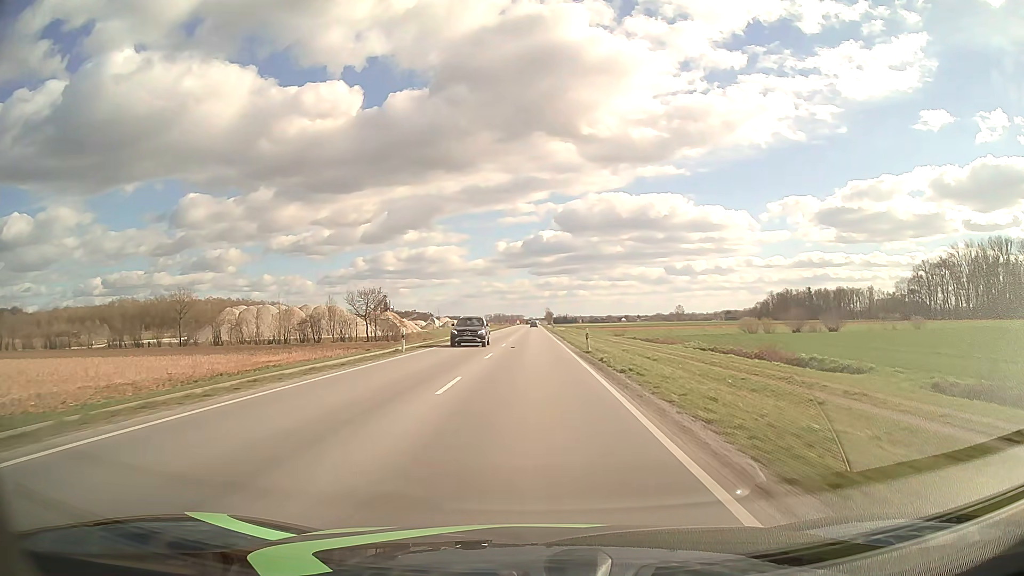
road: primary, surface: asphalt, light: Day
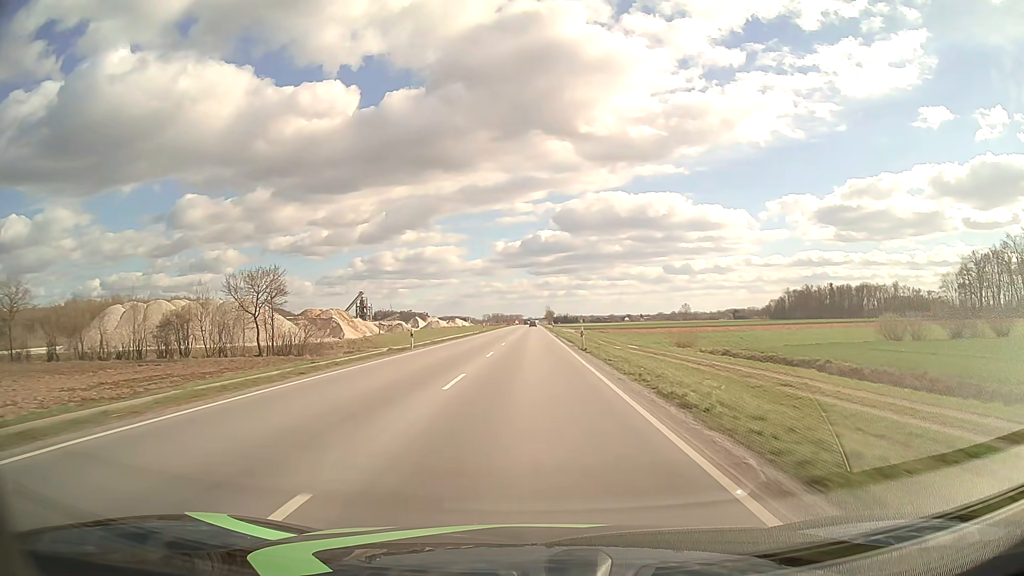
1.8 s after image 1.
(+0.1, +47.6) m; 0°
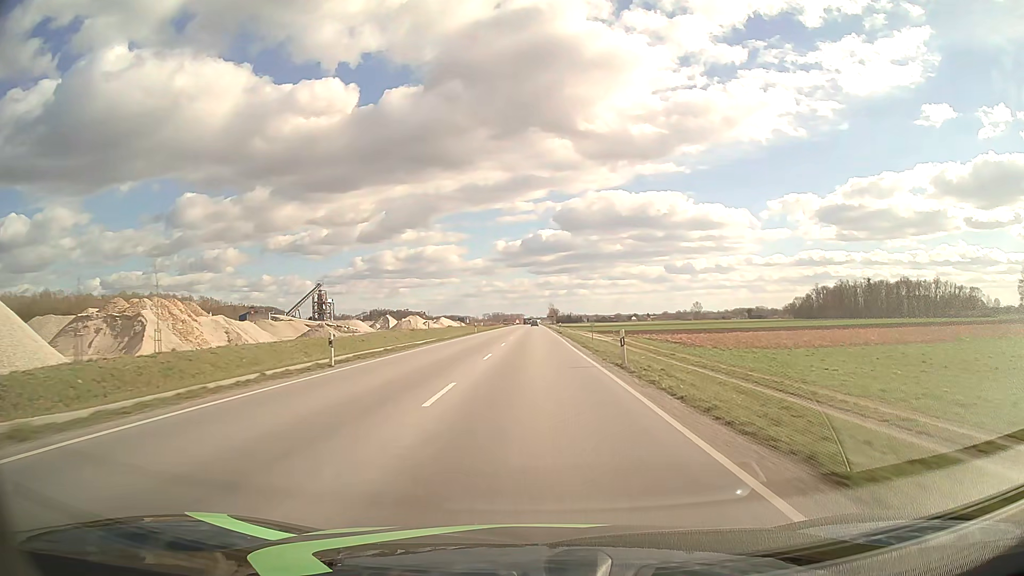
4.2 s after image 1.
(-0.1, +63.4) m; 0°
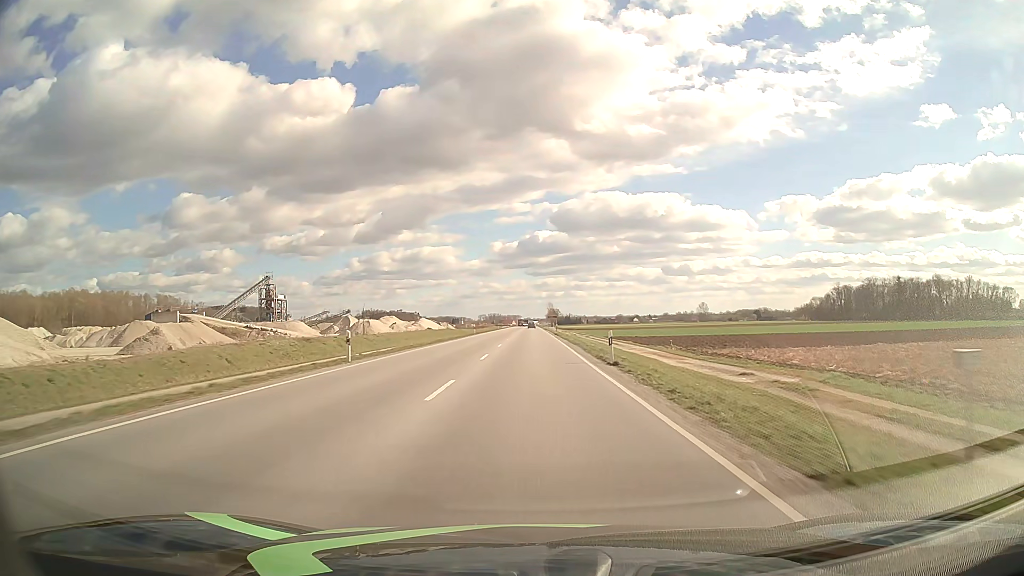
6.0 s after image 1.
(+0.1, +47.4) m; 0°
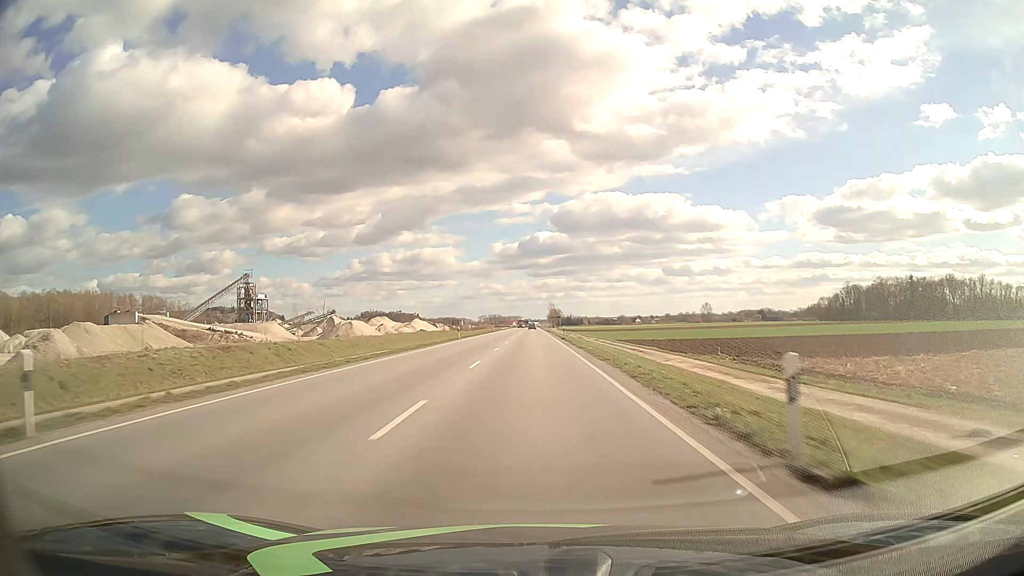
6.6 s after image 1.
(0.0, +15.8) m; 0°
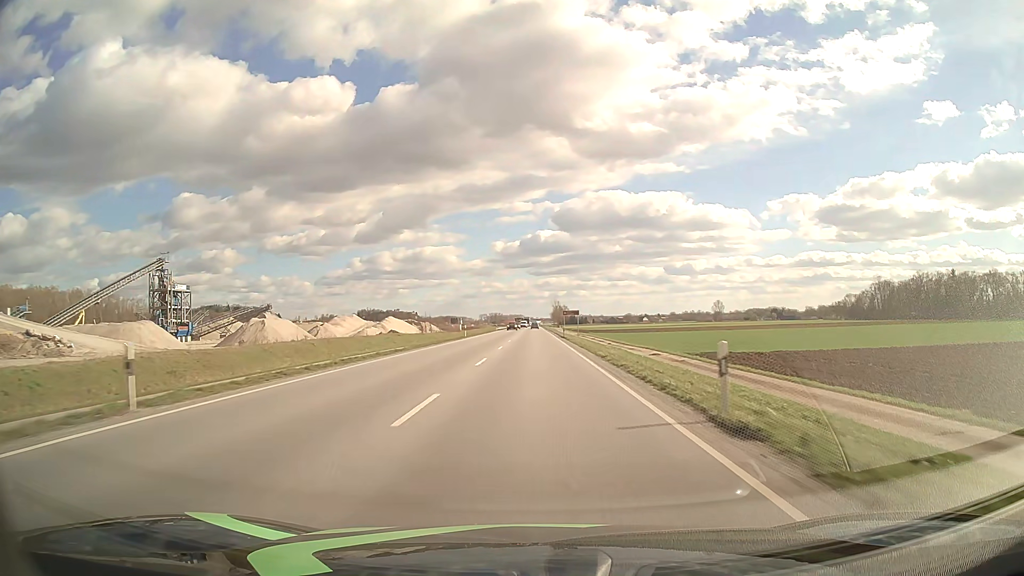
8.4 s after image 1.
(-0.1, +47.4) m; 0°
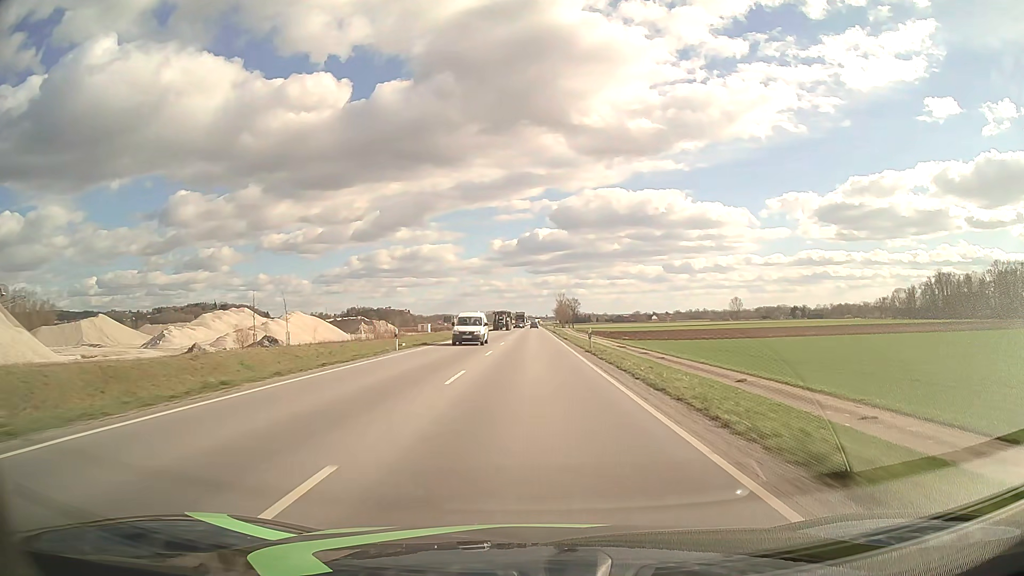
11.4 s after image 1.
(+0.1, +79.1) m; 0°
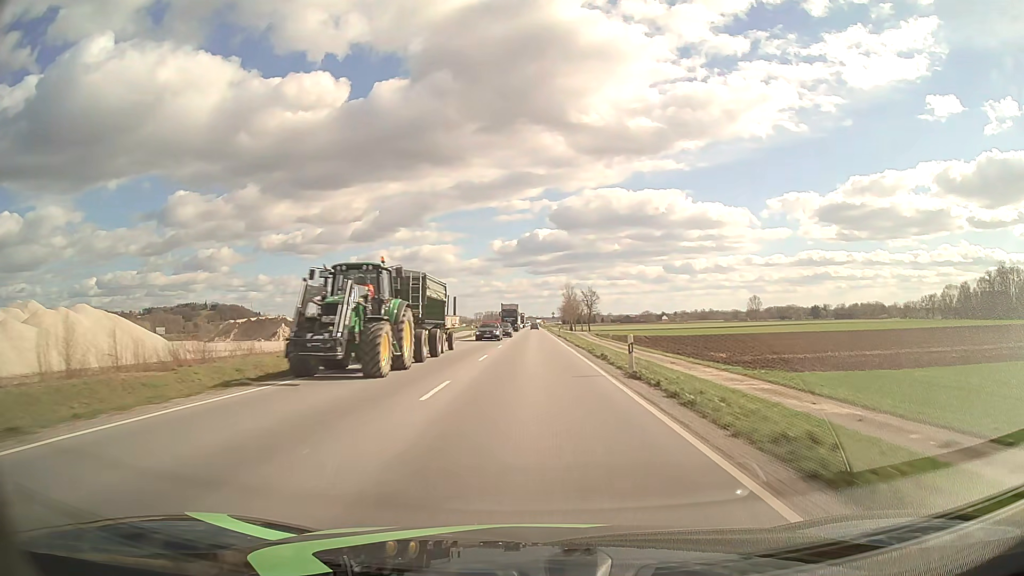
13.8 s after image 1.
(0.0, +63.4) m; 0°
(0, +10) (0, +20) (0, +30) (0, +40) (0, +50) (0, +60) (0, +70) (0, +80) (0, +90) (0, +100) m
